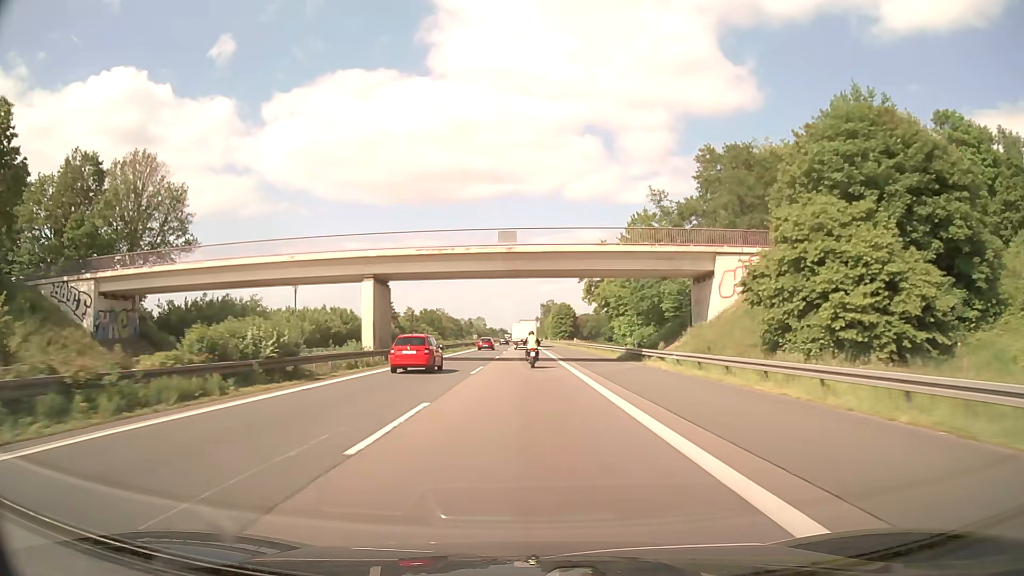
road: motorway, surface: asphalt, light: Day
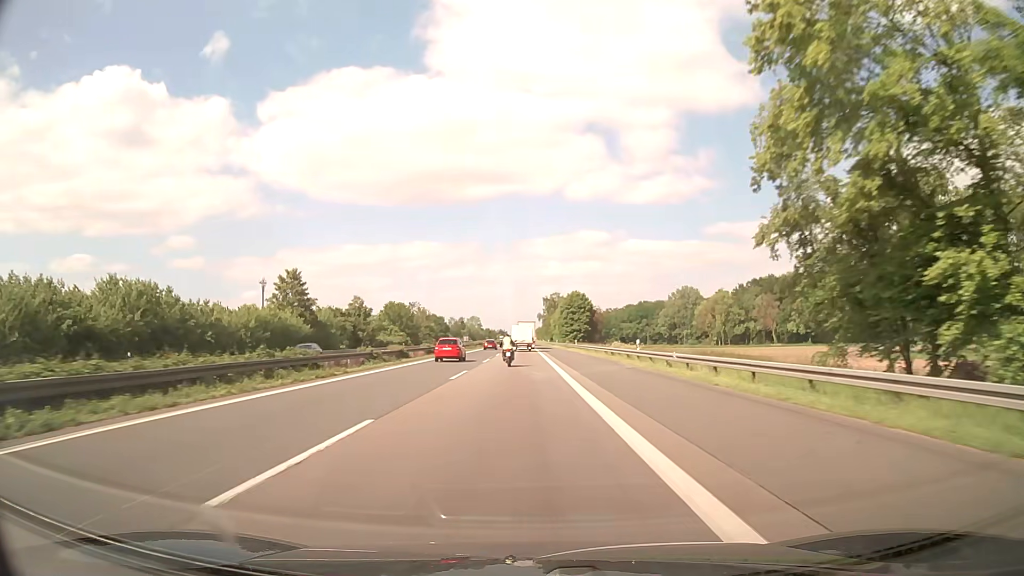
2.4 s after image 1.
(+0.4, +56.8) m; 0°
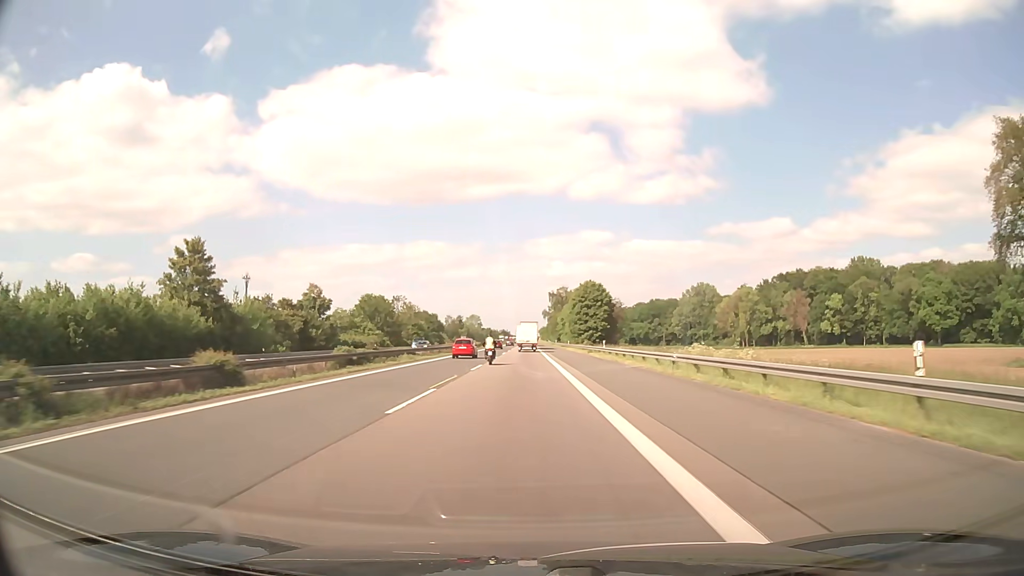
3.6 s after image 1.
(-0.2, +28.9) m; -1°
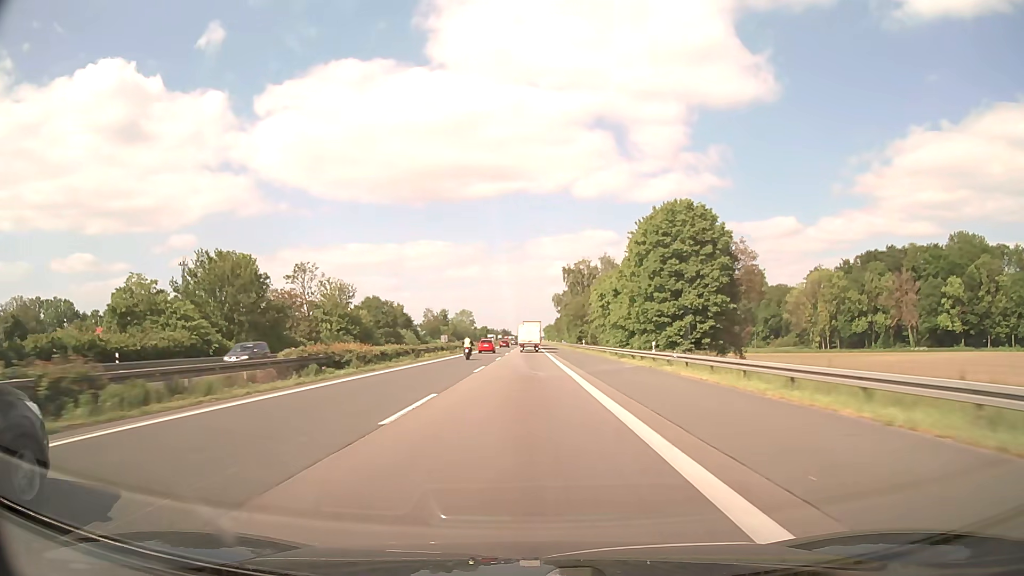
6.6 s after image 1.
(0.0, +74.0) m; 0°
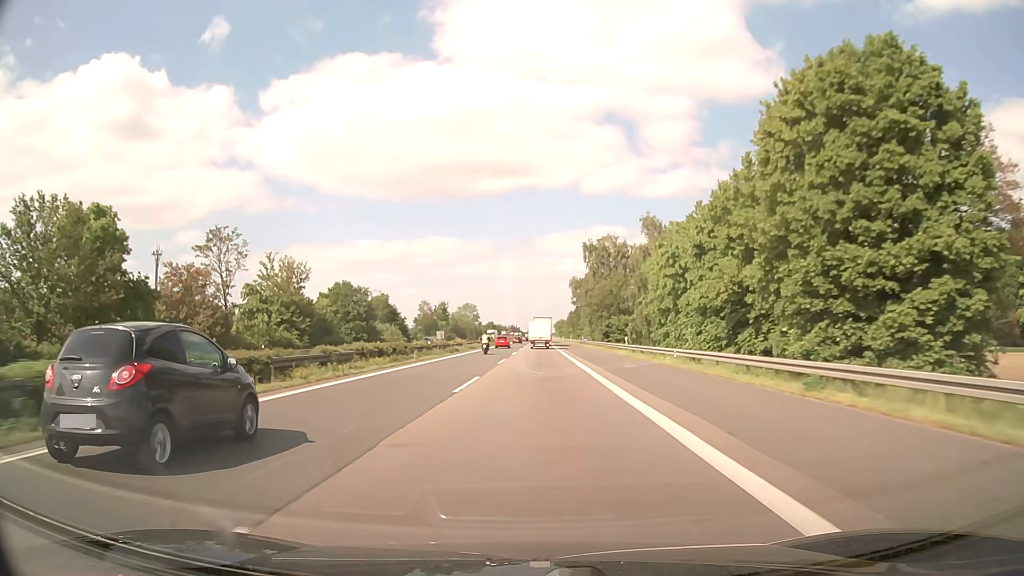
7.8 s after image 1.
(-0.2, +30.5) m; -1°
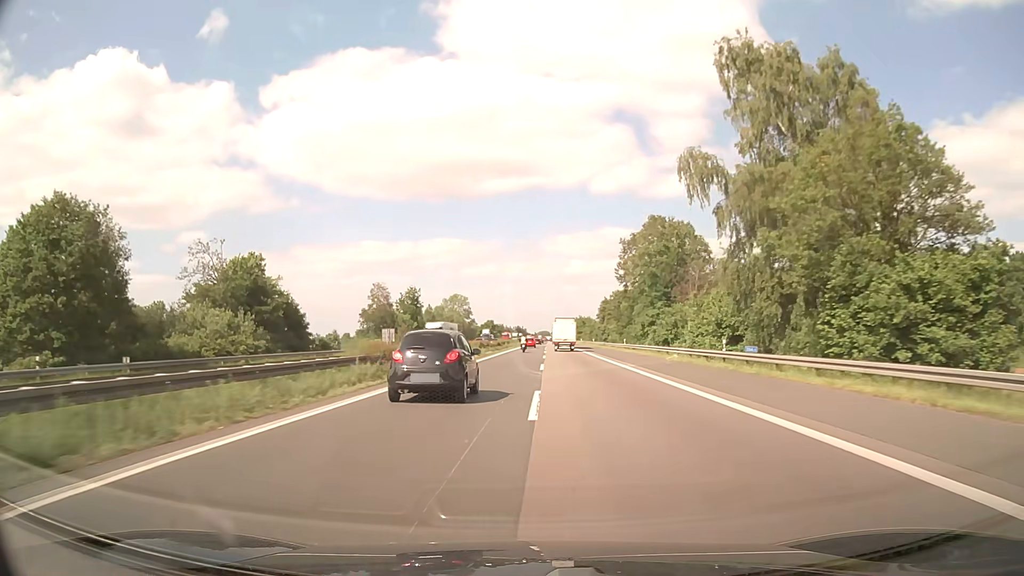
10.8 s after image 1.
(-0.5, +77.7) m; 0°
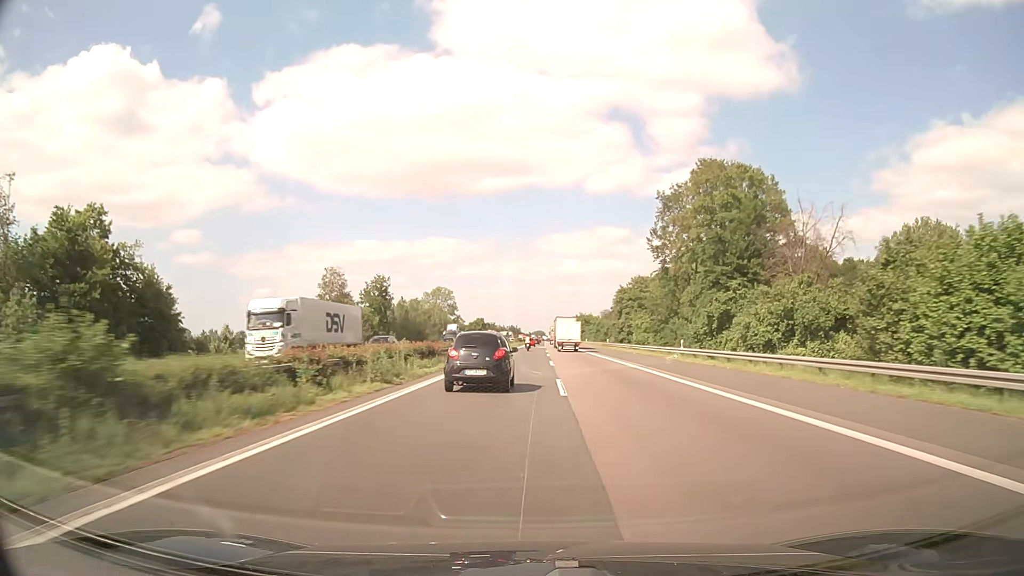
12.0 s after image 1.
(+0.1, +31.3) m; 0°
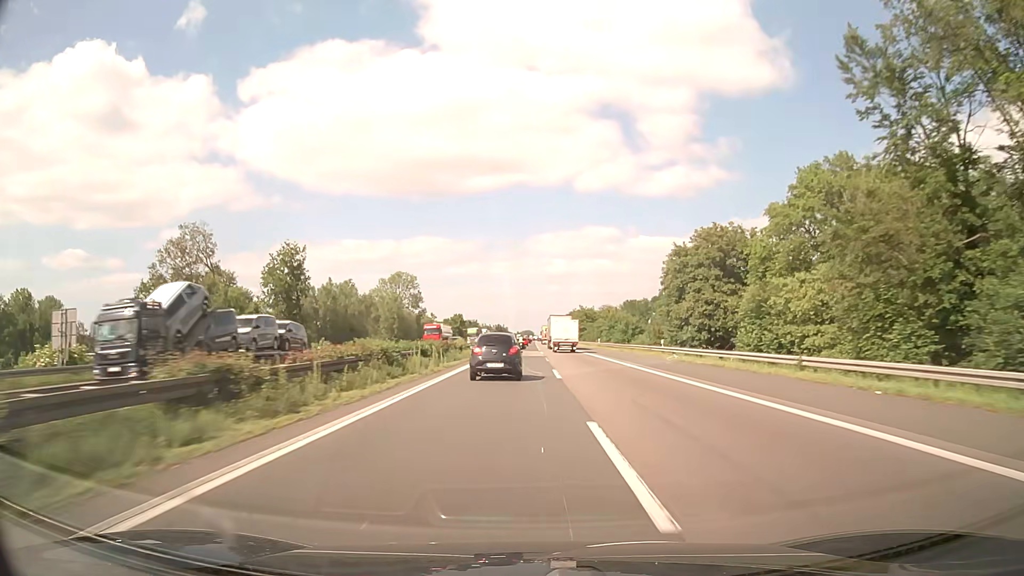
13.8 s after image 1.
(+0.6, +47.2) m; +1°
(0, +10) (0, +20) (0, +30) (0, +40) (0, +50) (0, +60) (0, +70) (0, +80) (0, +90) (0, +100) m
